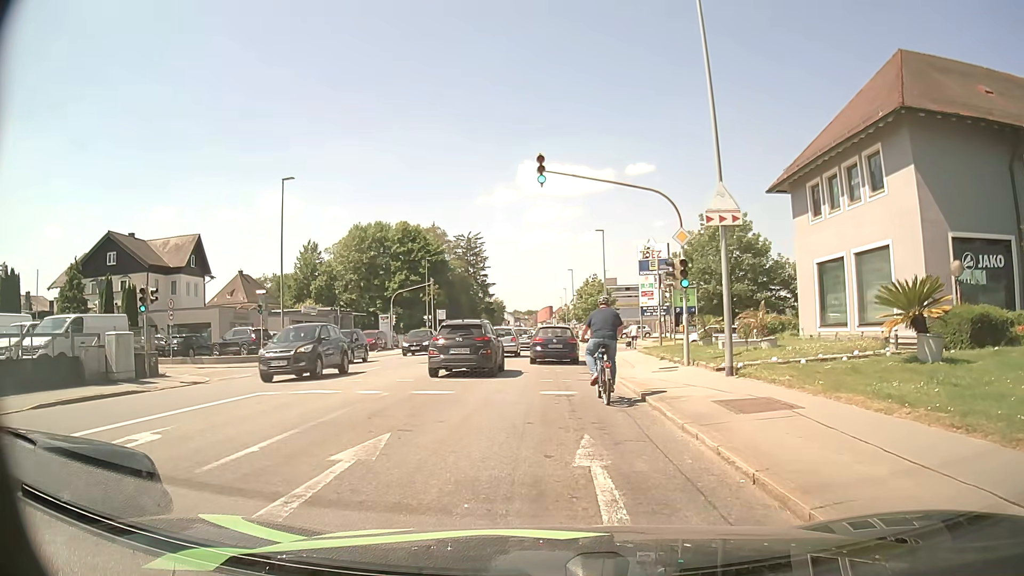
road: tertiary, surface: asphalt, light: Day
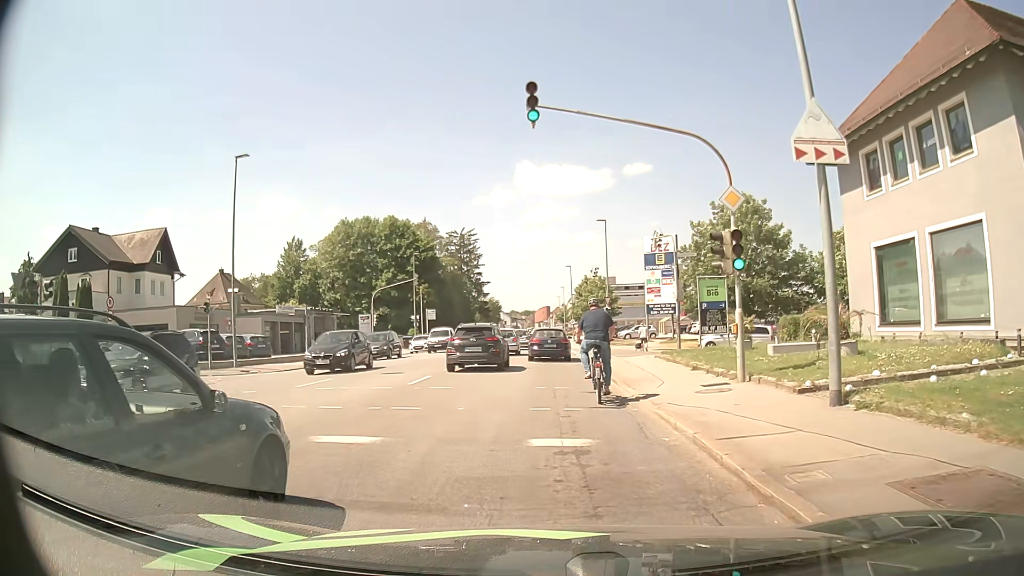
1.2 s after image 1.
(+0.1, +6.0) m; +2°
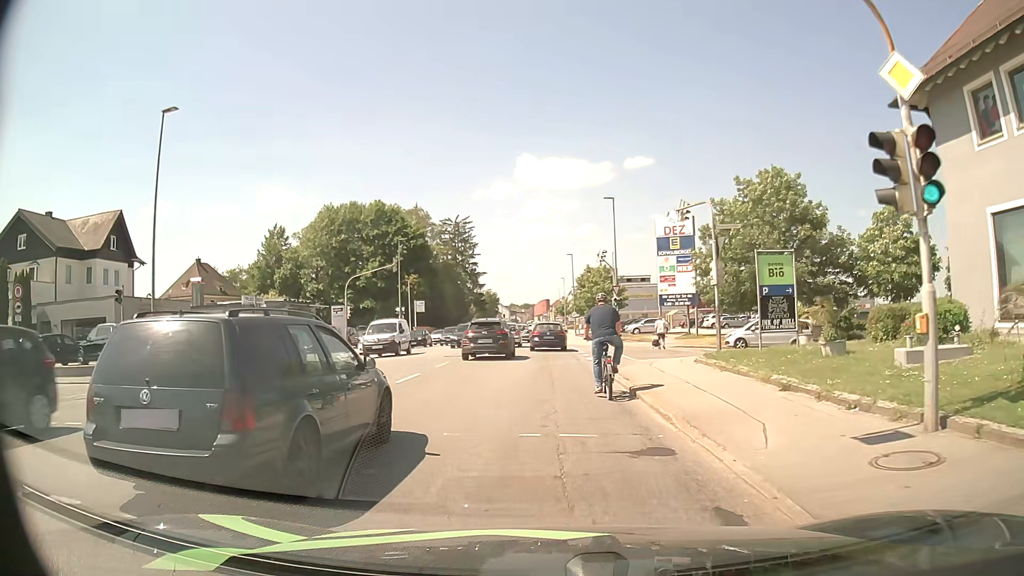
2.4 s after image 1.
(-0.1, +7.3) m; -1°
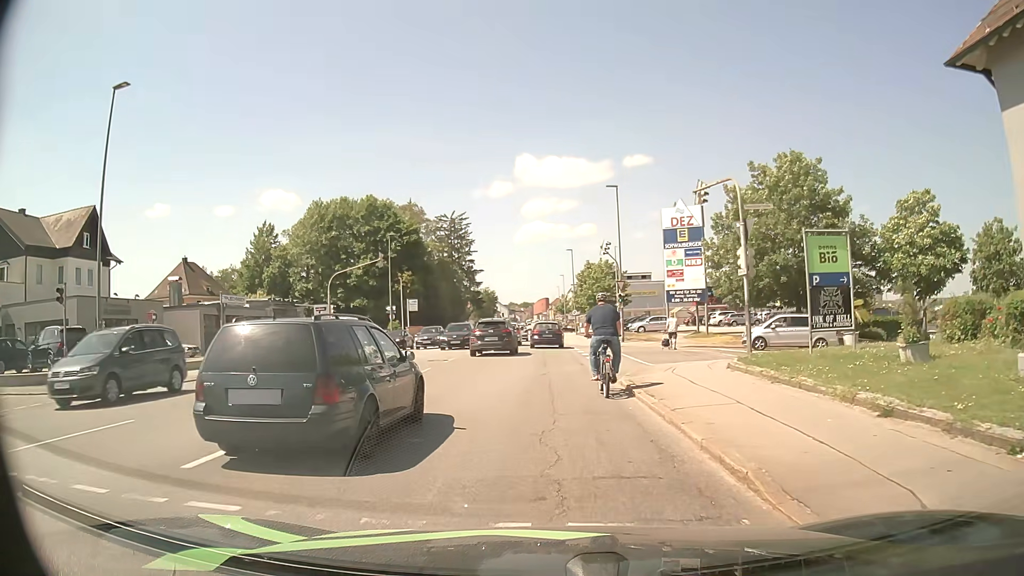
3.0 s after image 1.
(0.0, +3.6) m; 0°
(0, +10) (0, +20) (0, +30) (0, +40) (-1, +50) (-1, +60) (-1, +70) (-1, +80) (-1, +90) (-1, +100) m
